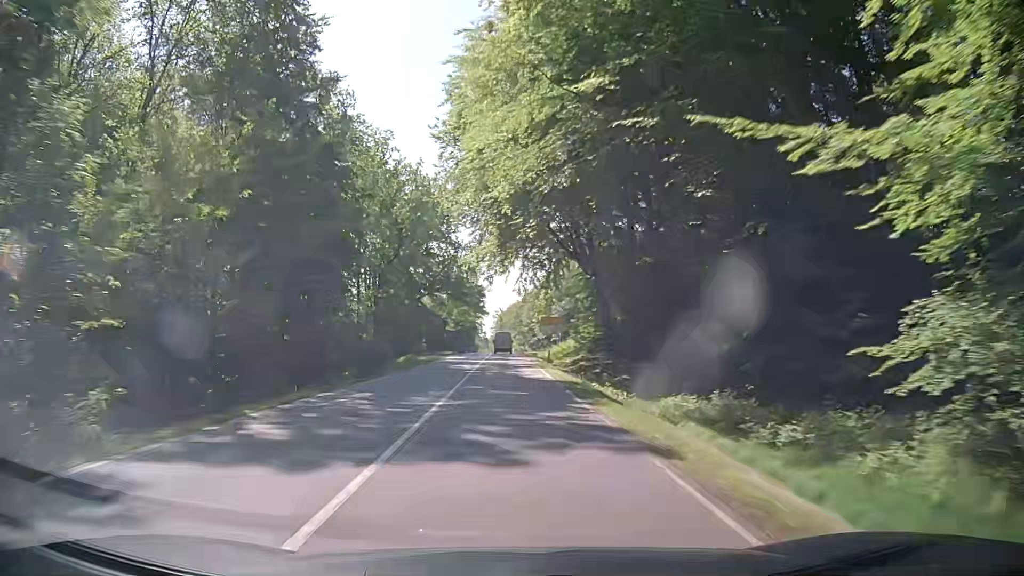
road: secondary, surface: asphalt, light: Day
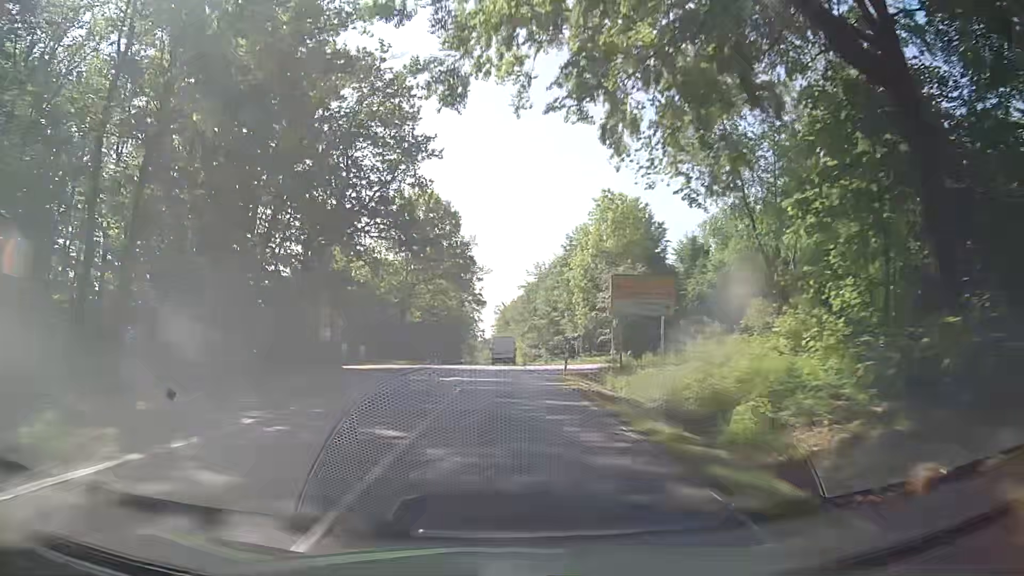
(+0.1, +52.7) m; -1°
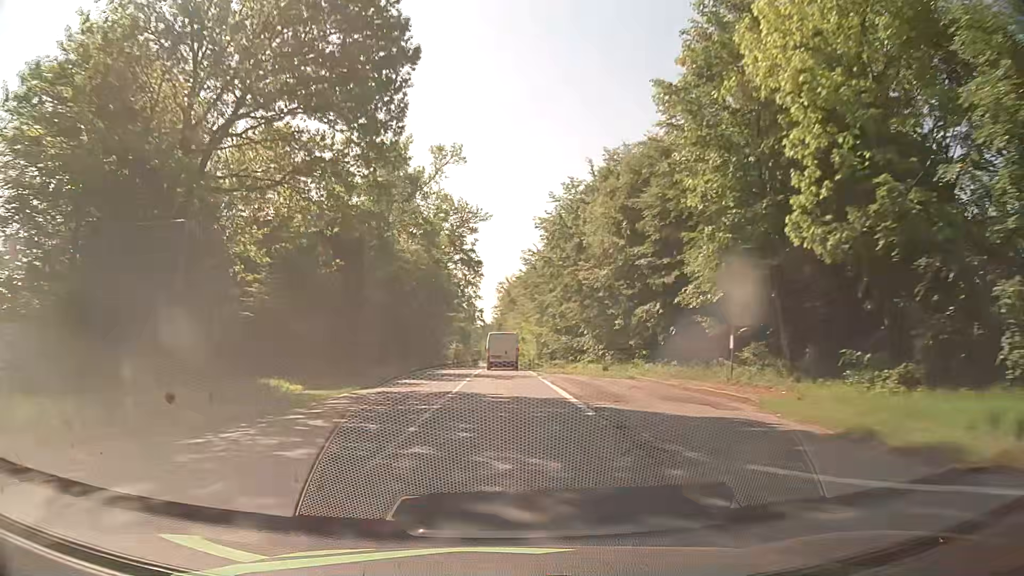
(+0.6, +48.3) m; 0°
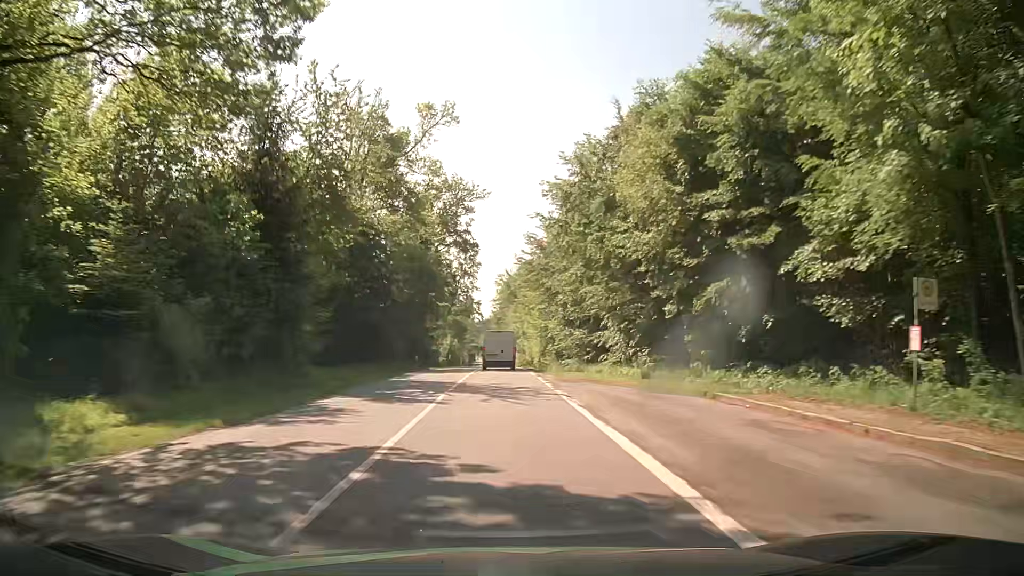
(0.0, +11.5) m; 0°
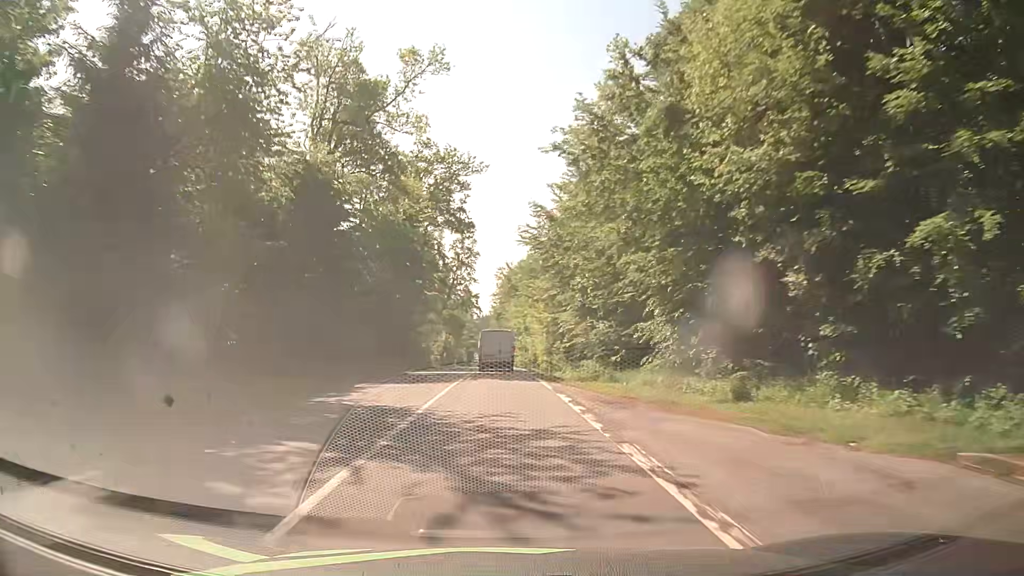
(-0.1, +11.3) m; 0°
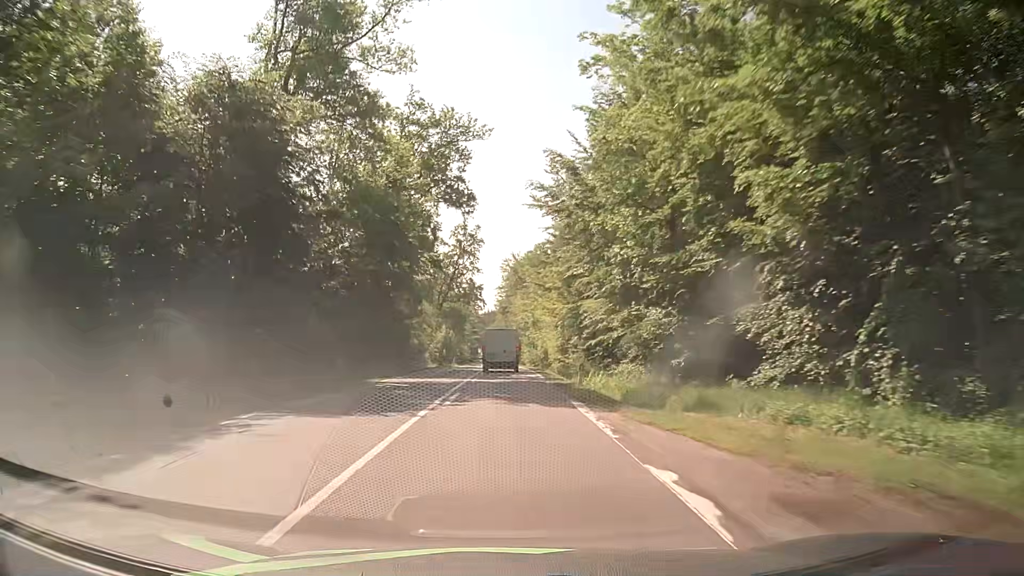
(0.0, +11.1) m; -1°
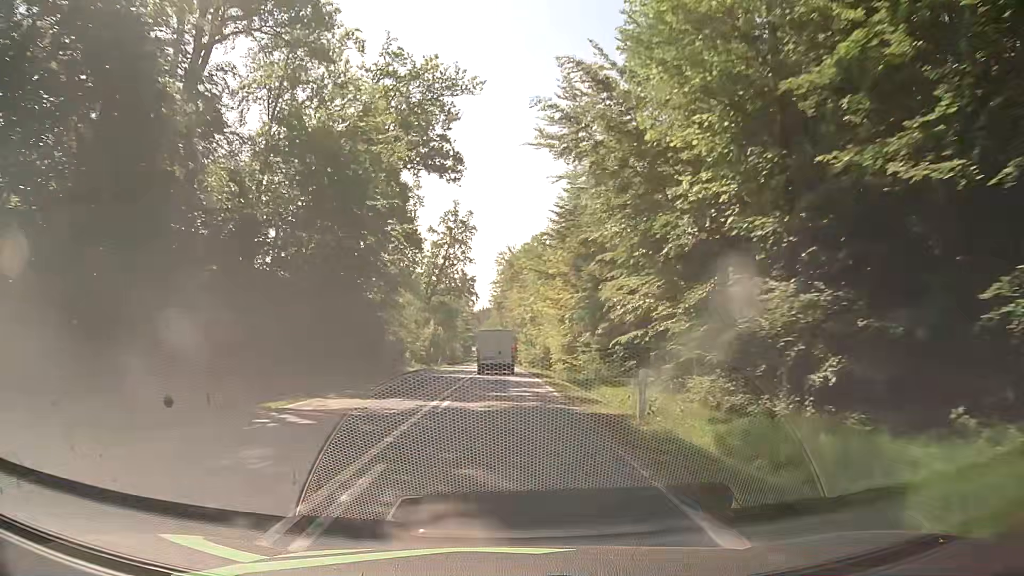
(+0.1, +10.9) m; +1°
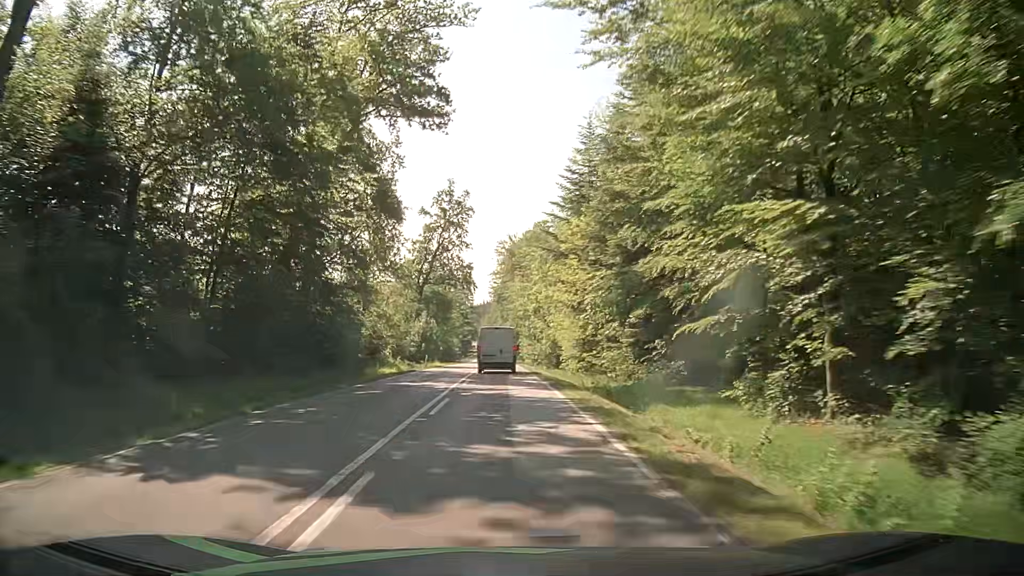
(0.0, +10.8) m; 0°
(0, +10) (0, +20) (0, +30) (0, +40) (0, +50) (0, +60) (-1, +70) (-1, +80) (-1, +90) (-1, +100) m
